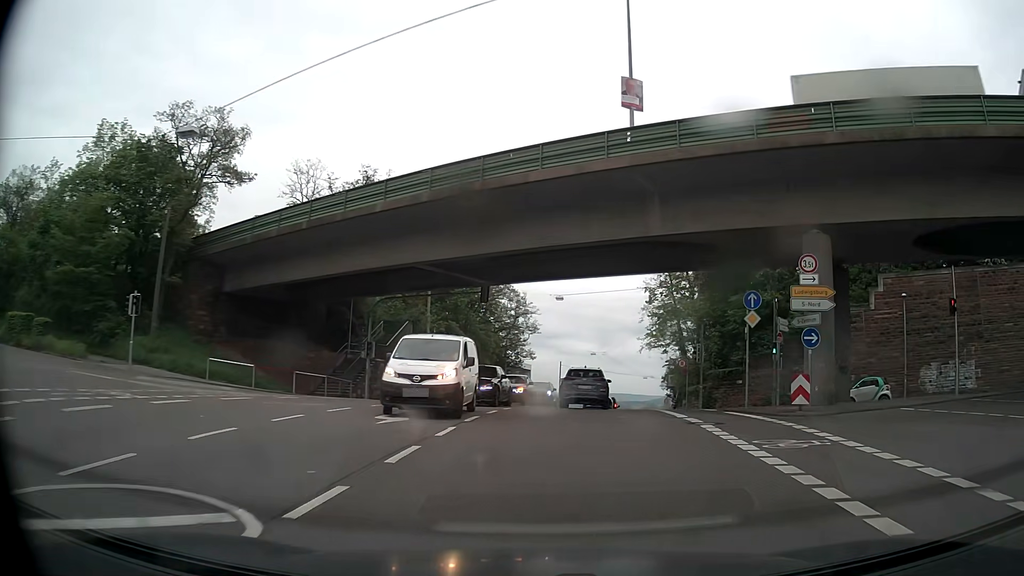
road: secondary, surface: asphalt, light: Day
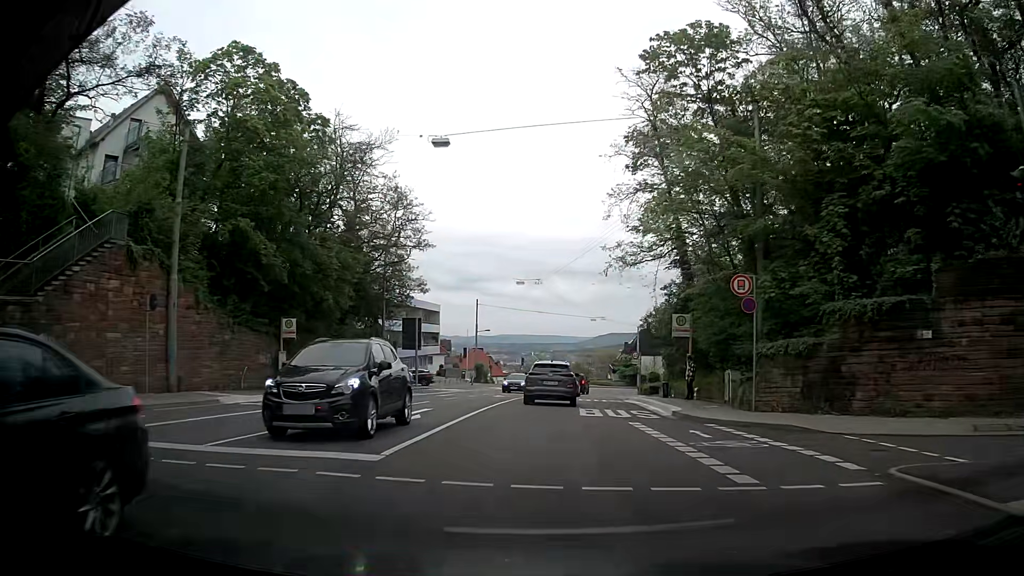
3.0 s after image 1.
(+2.5, +28.0) m; +5°
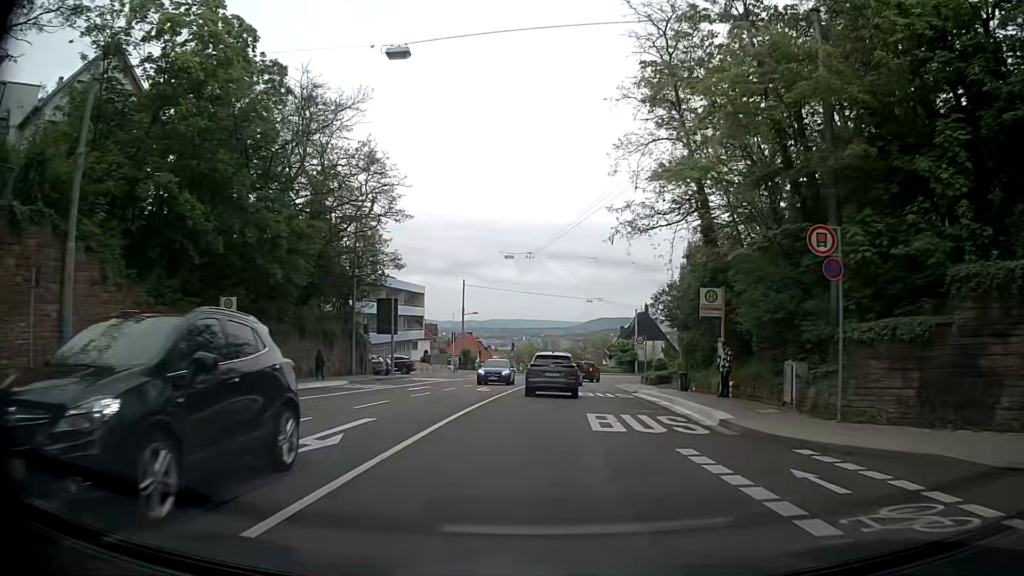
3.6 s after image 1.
(+0.1, +6.0) m; +2°
(0, +10) (0, +20) (+1, +30) (+2, +40) (+3, +50) (+5, +60) (+8, +69) (+14, +77) (+21, +84) (+30, +89) m
